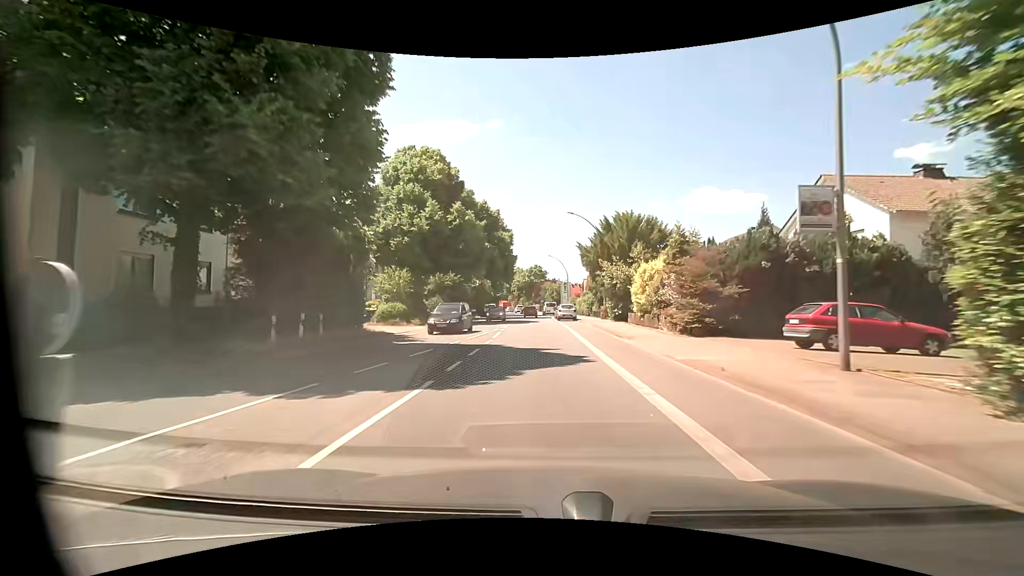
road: primary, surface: asphalt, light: Day
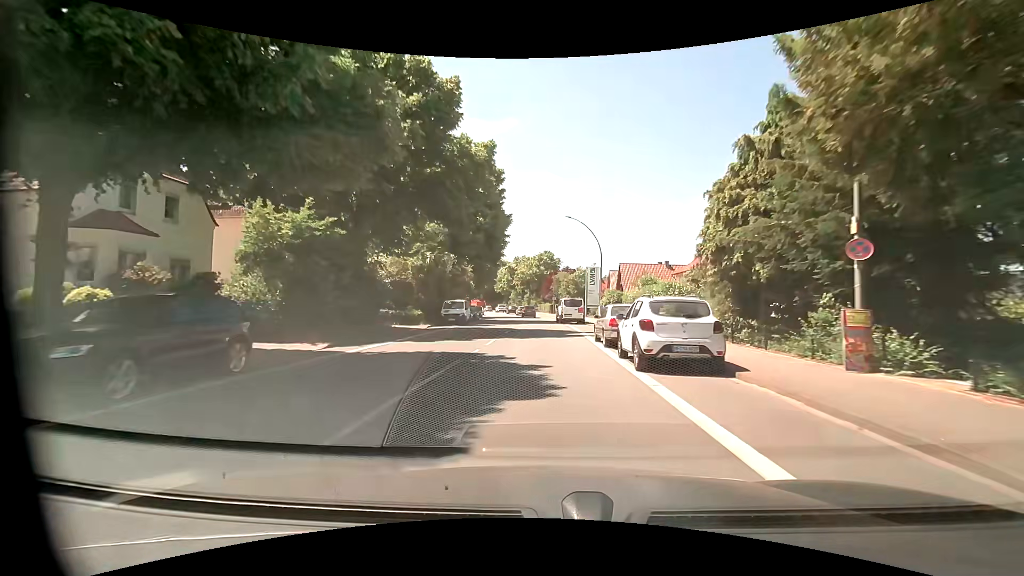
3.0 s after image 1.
(-0.7, +35.8) m; -1°
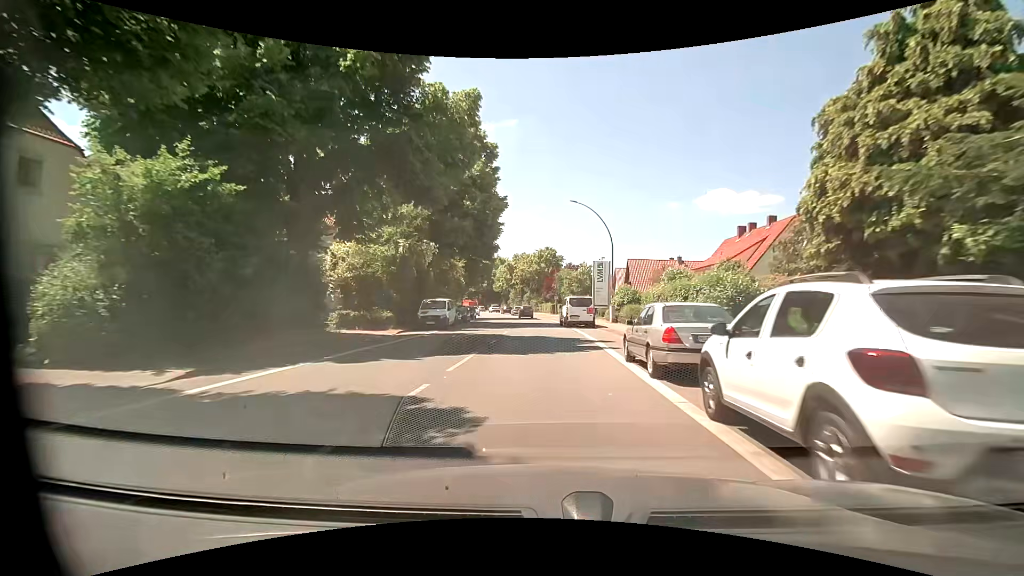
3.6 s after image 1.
(0.0, +7.0) m; 0°
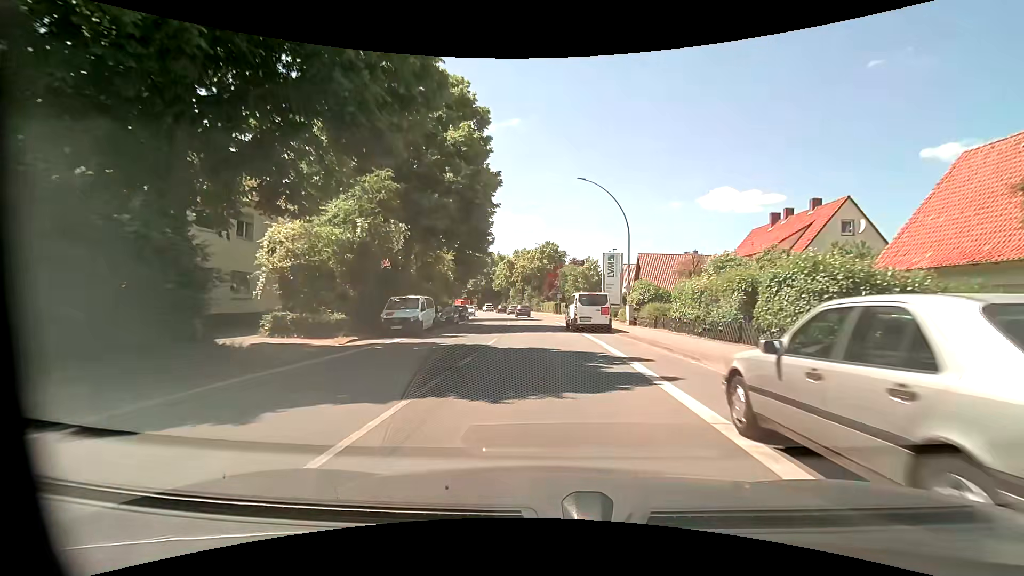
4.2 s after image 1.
(0.0, +6.9) m; -1°
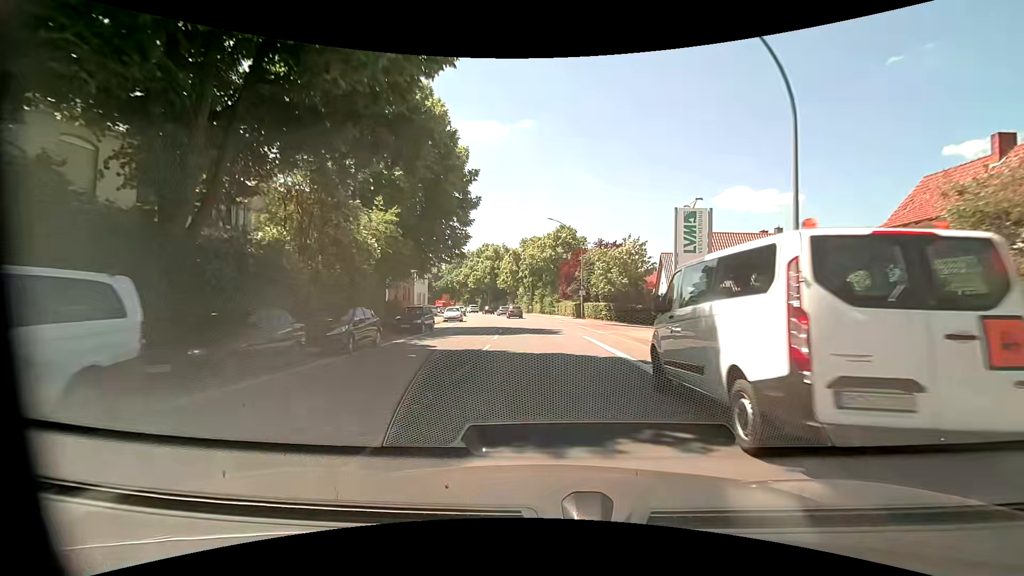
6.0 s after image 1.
(-0.1, +20.5) m; -1°
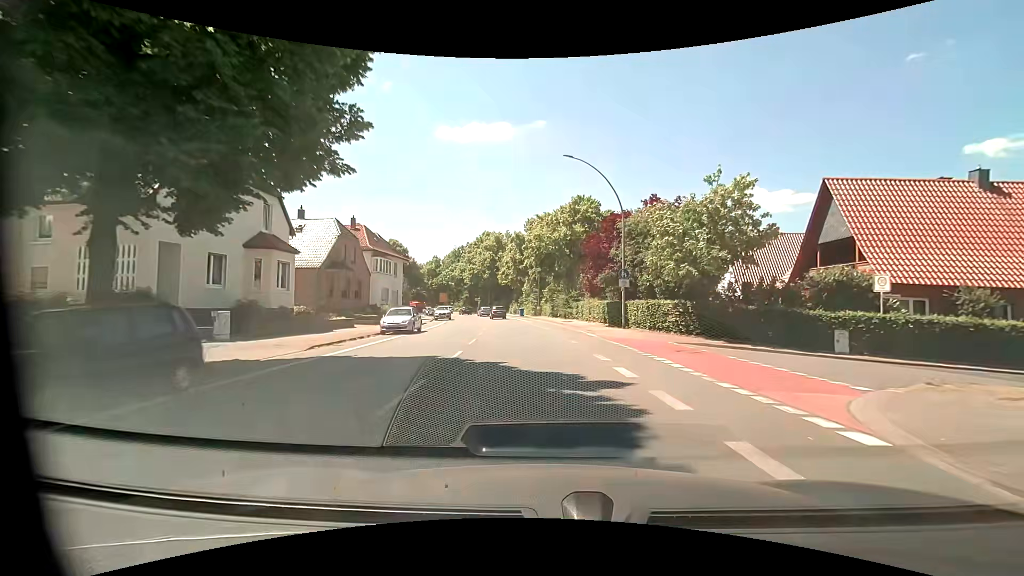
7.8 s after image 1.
(-0.1, +20.6) m; -1°
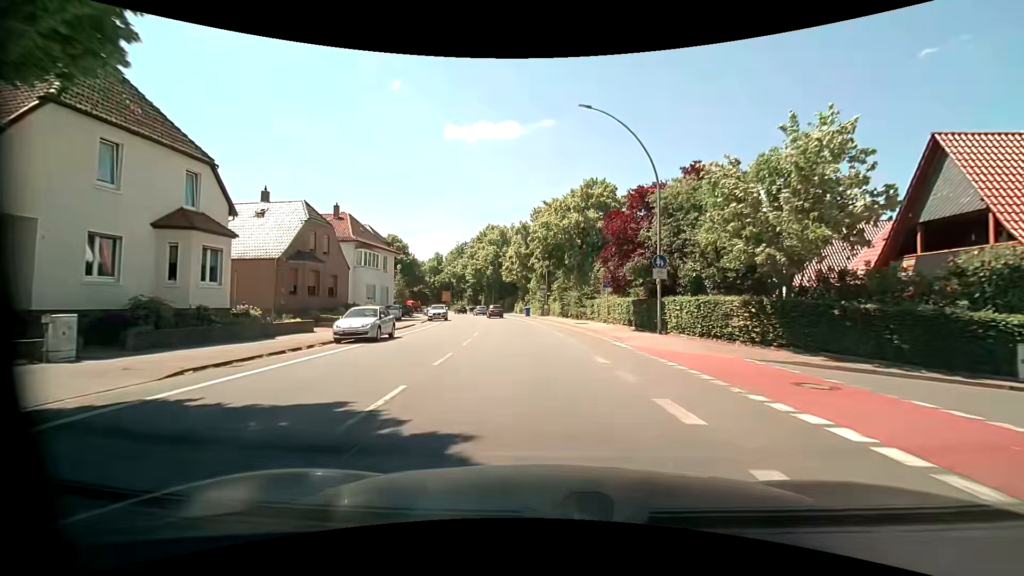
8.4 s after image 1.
(0.0, +7.0) m; -1°
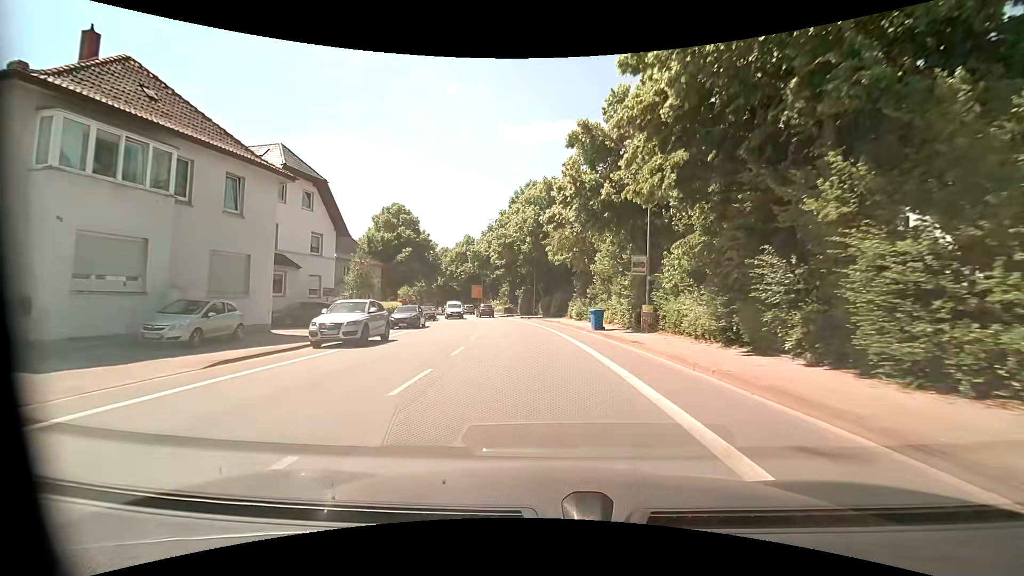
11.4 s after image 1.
(-1.8, +34.3) m; -6°
